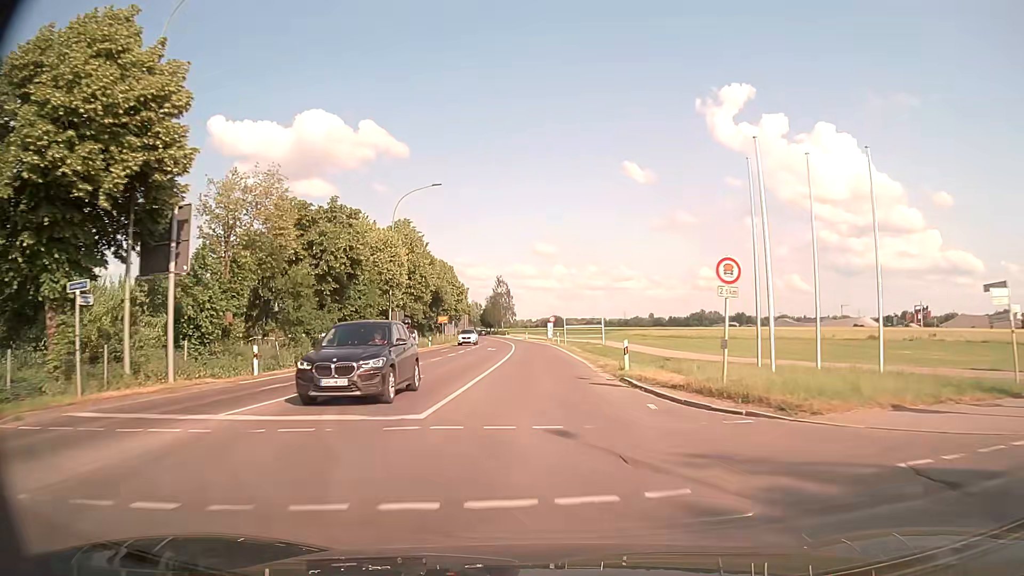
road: primary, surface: asphalt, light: Day
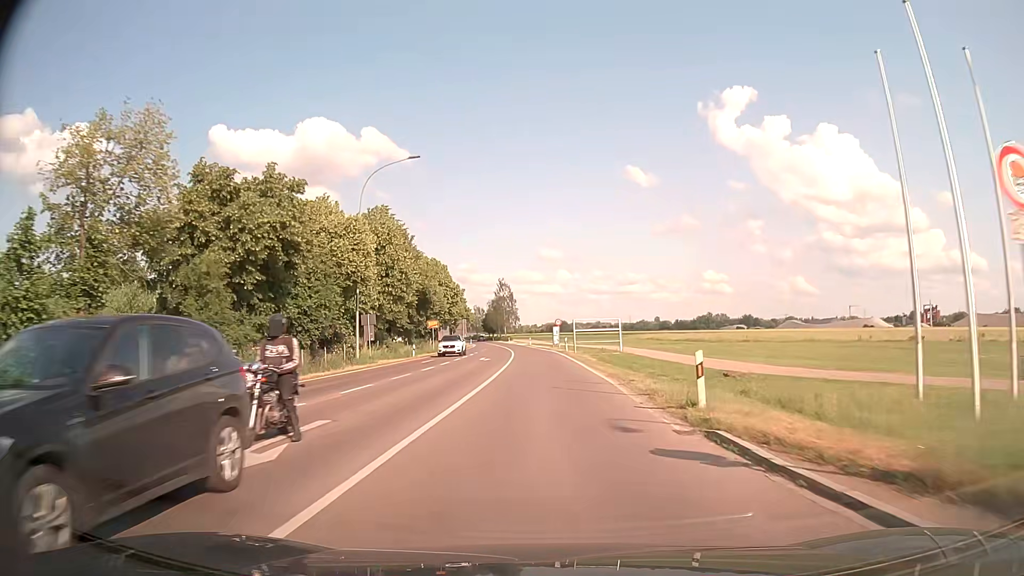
(0.0, +9.7) m; 0°
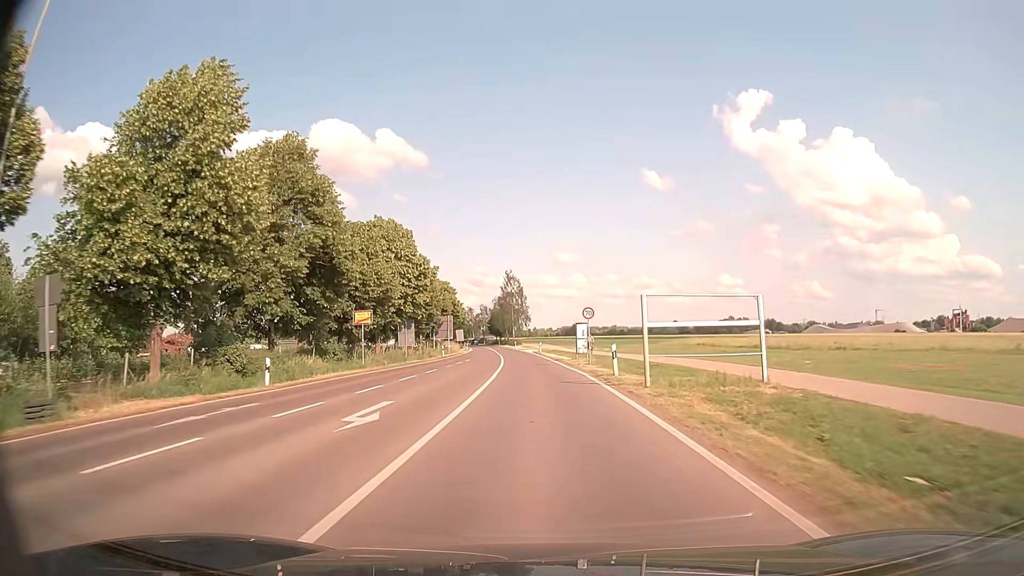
(-0.4, +29.1) m; -2°
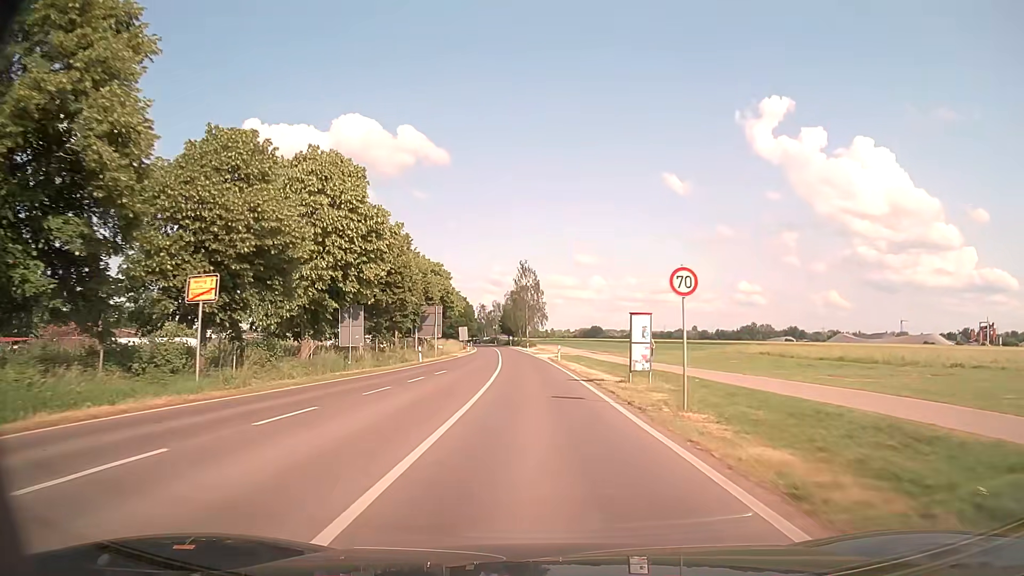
(-0.2, +19.7) m; -1°
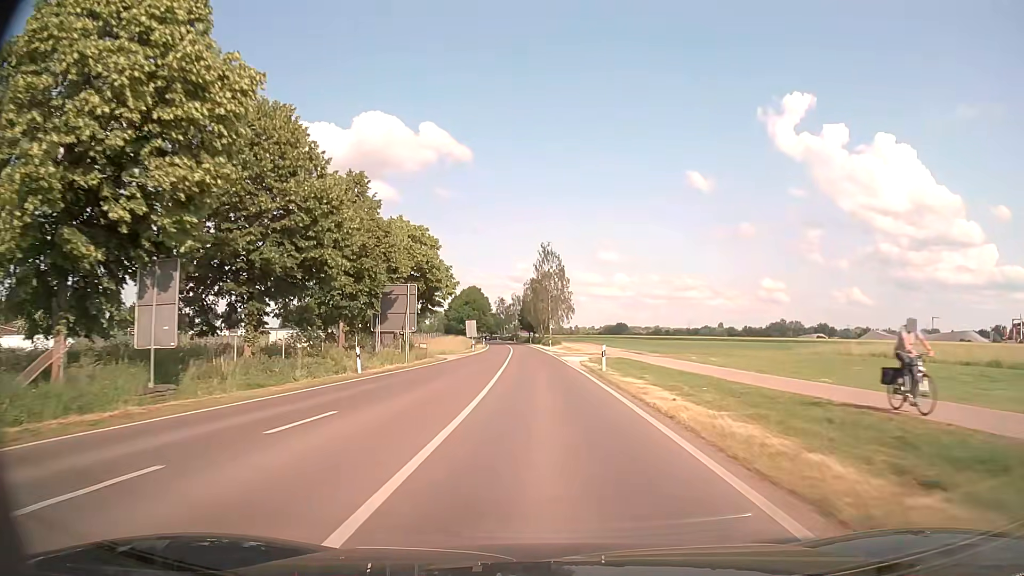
(-0.4, +20.3) m; -2°
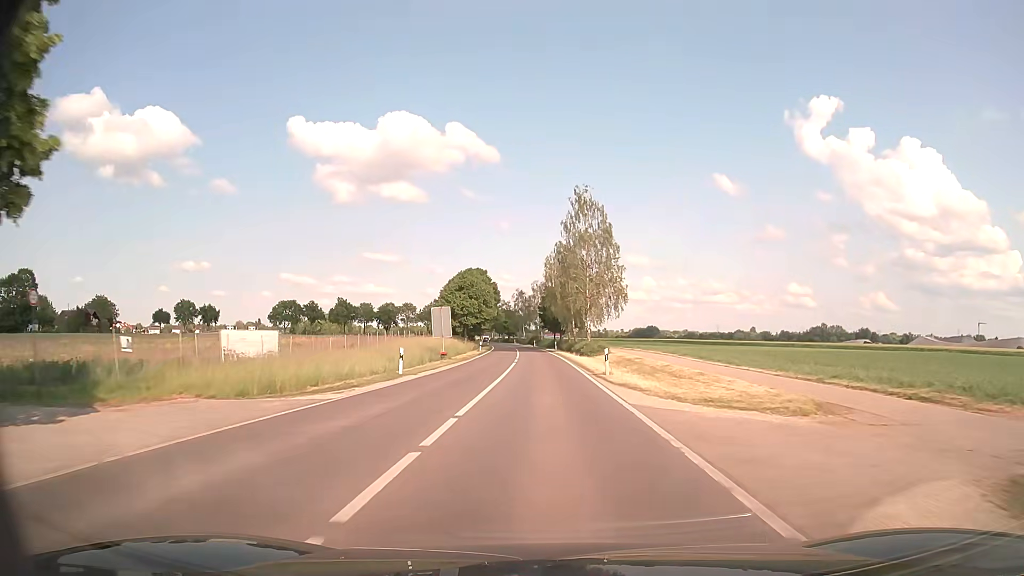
(-0.7, +42.1) m; -2°
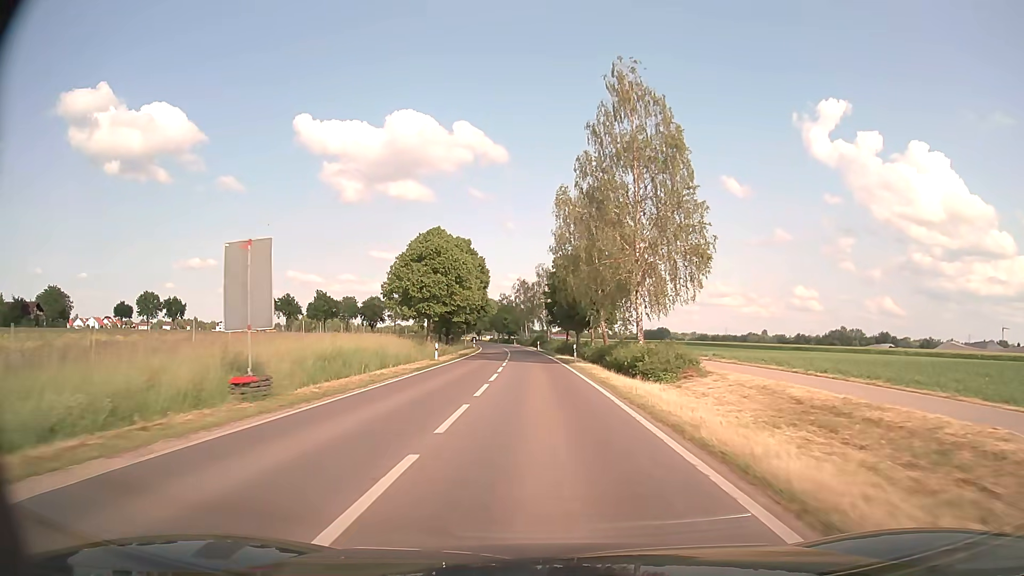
(-0.4, +31.5) m; -1°
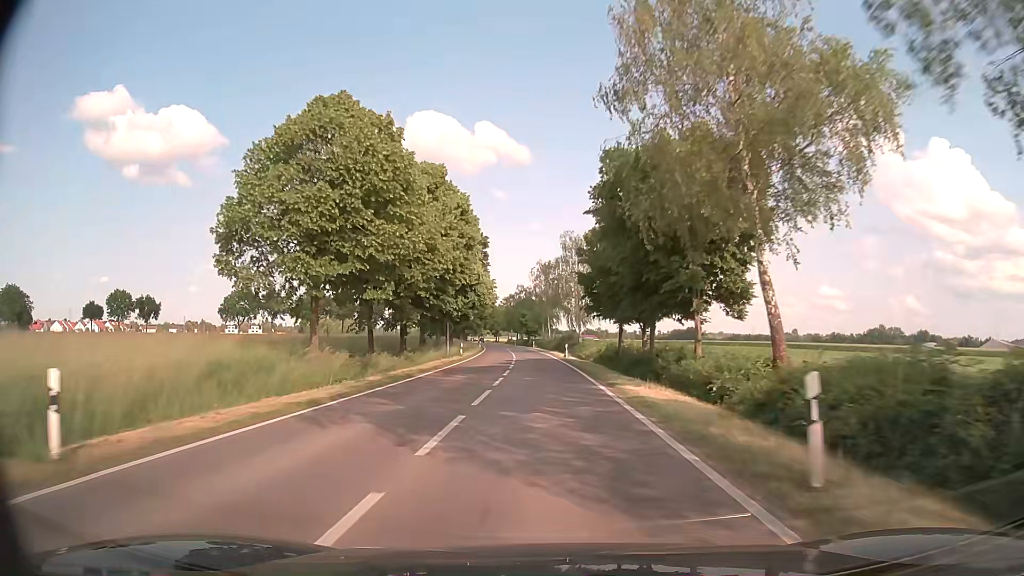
(-0.5, +31.7) m; -2°
(0, +10) (0, +20) (0, +30) (-1, +40) (-1, +50) (-1, +60) (-2, +70) (-2, +80) (-3, +90) (-4, +100) m
